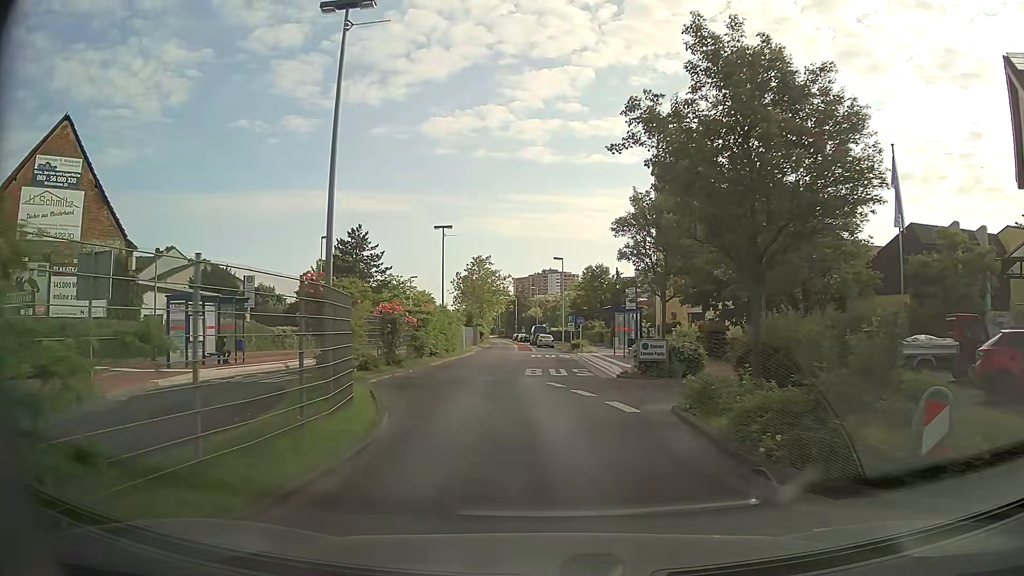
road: secondary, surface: asphalt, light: Day
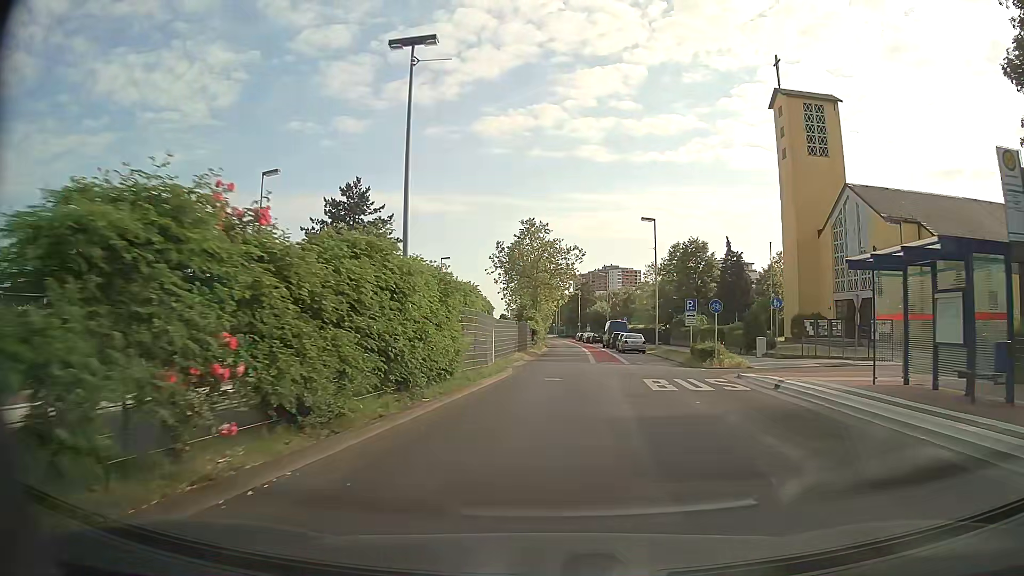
(-1.9, +26.4) m; -5°
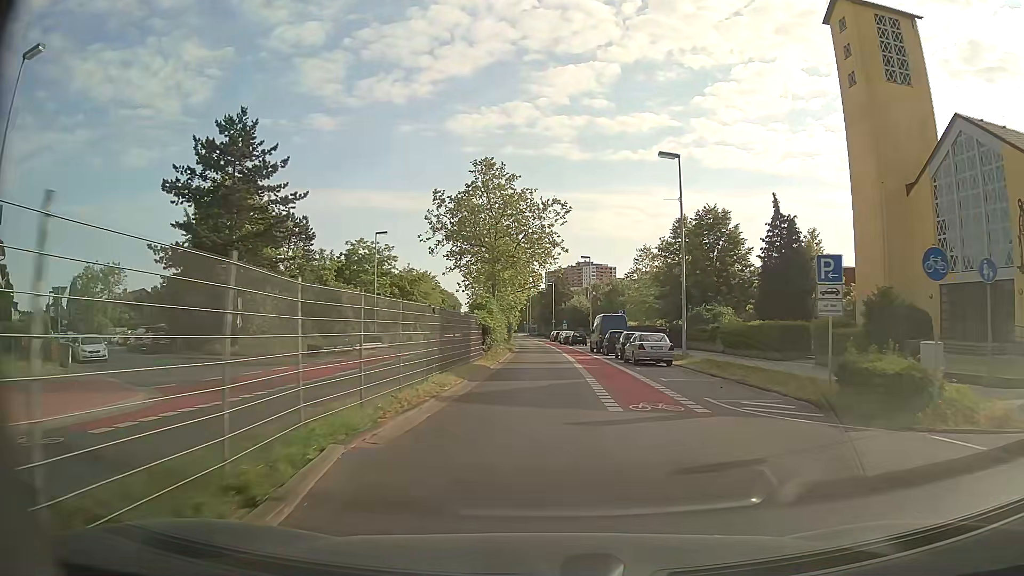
(+0.5, +19.5) m; +2°
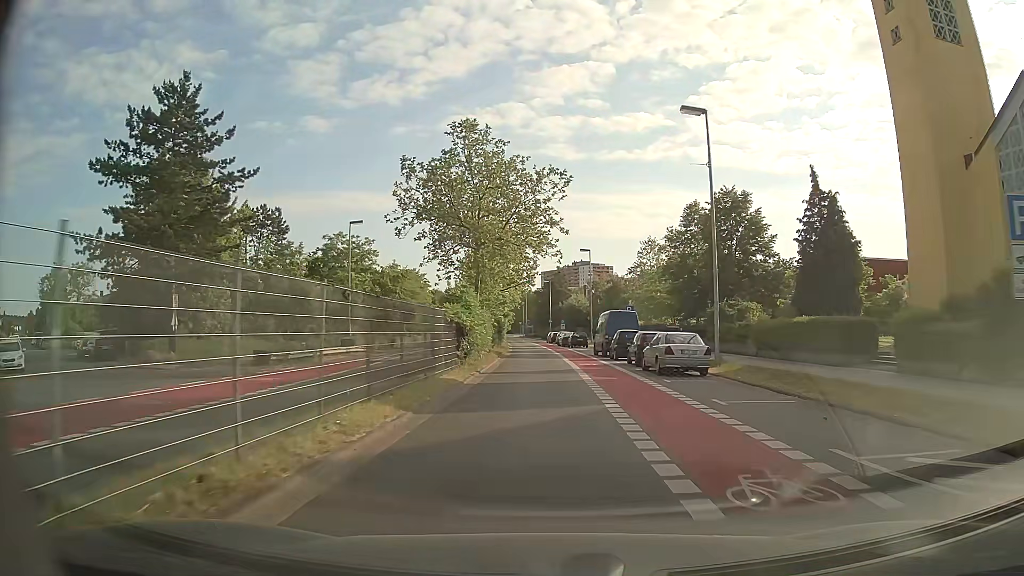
(0.0, +7.1) m; 0°
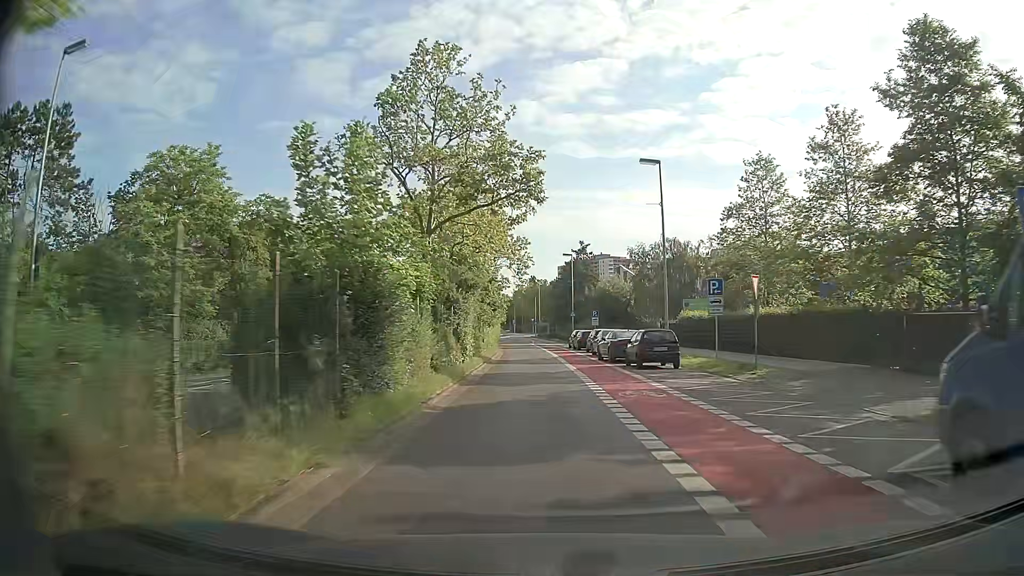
(-0.3, +37.6) m; -1°
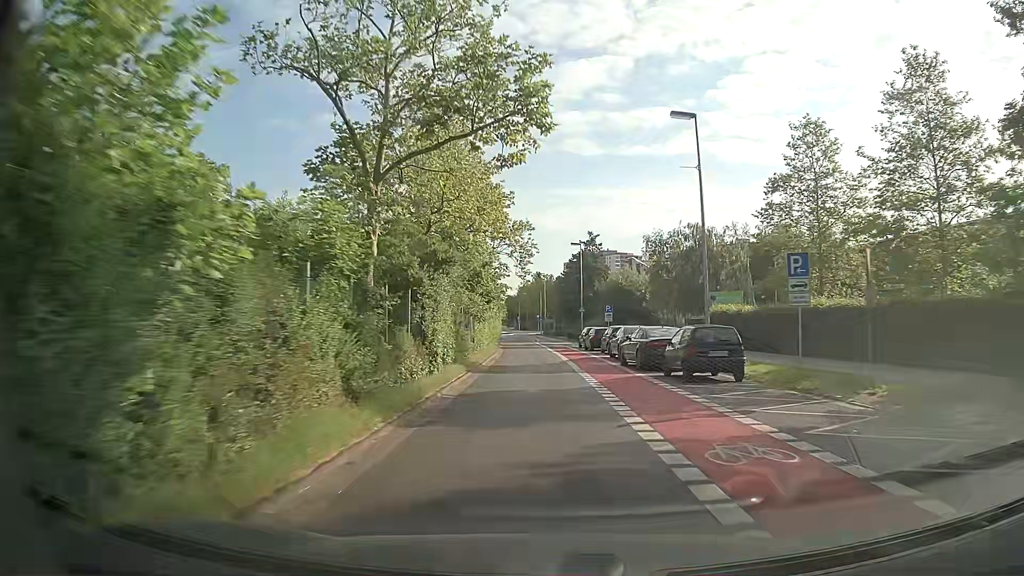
(-0.1, +7.6) m; -1°
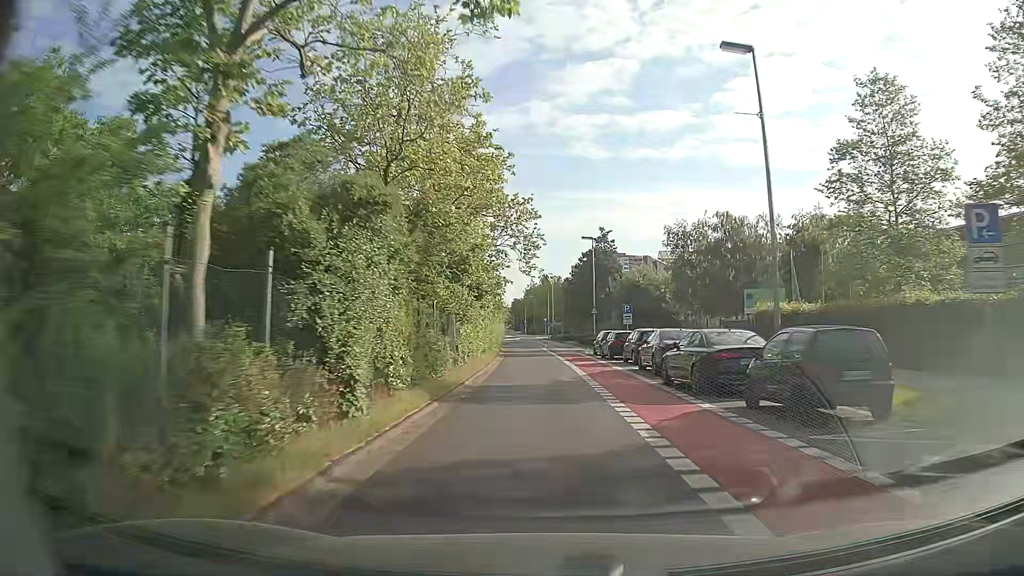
(0.0, +7.6) m; -1°
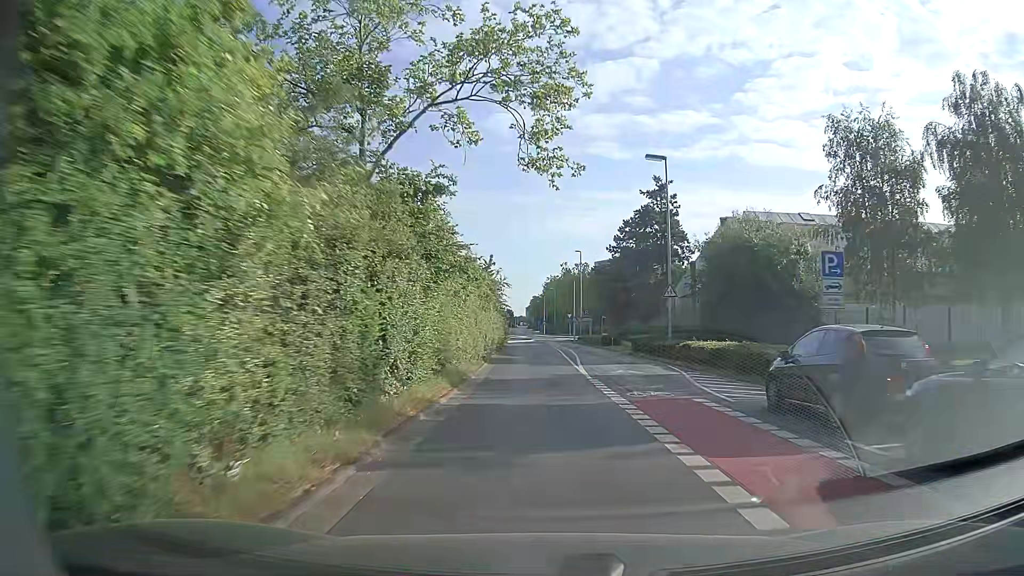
(-0.6, +30.1) m; -1°
(0, +10) (0, +20) (-1, +30) (-1, +40) (-1, +50) (-1, +60) (-1, +70) (0, +80) (-1, +90) (-1, +100) m
